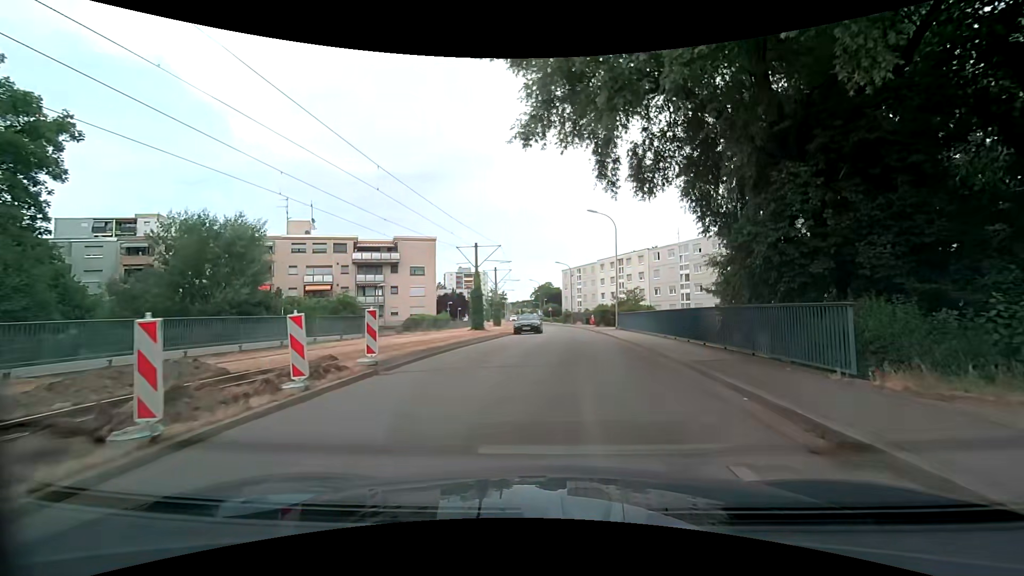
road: residential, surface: asphalt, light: Day
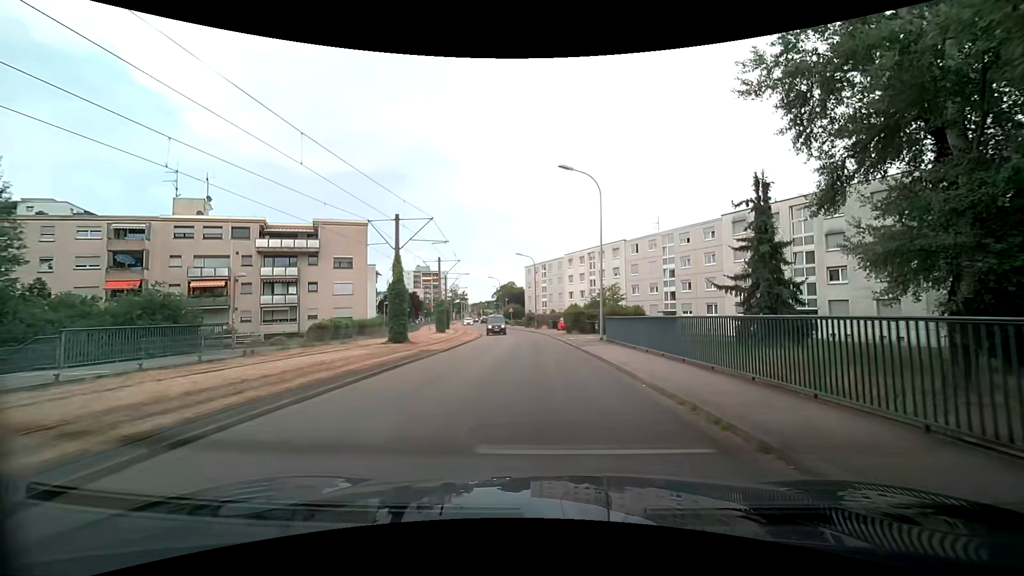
(+0.6, +12.8) m; +4°
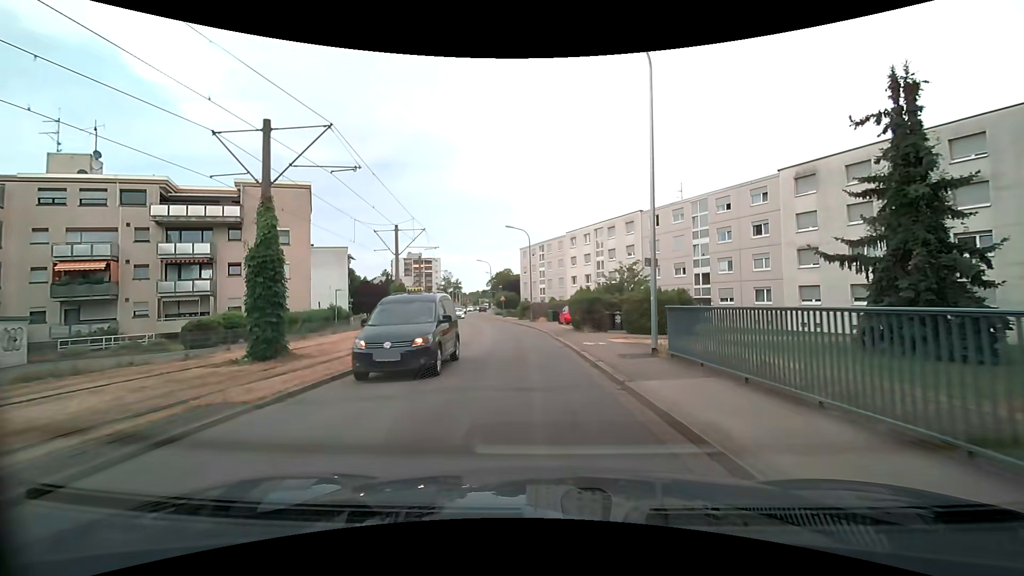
(+0.1, +12.9) m; 0°
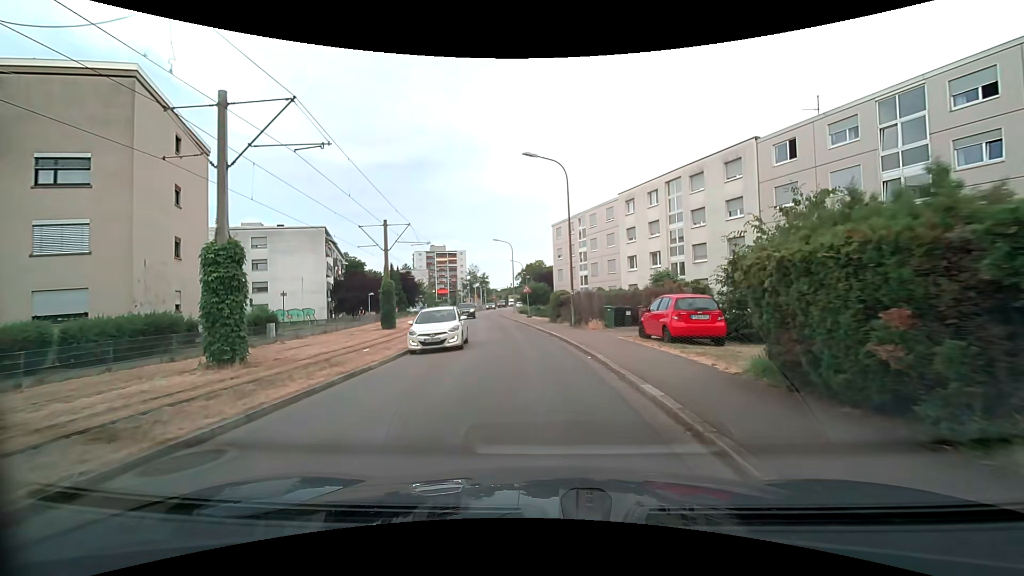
(-0.7, +21.7) m; -3°
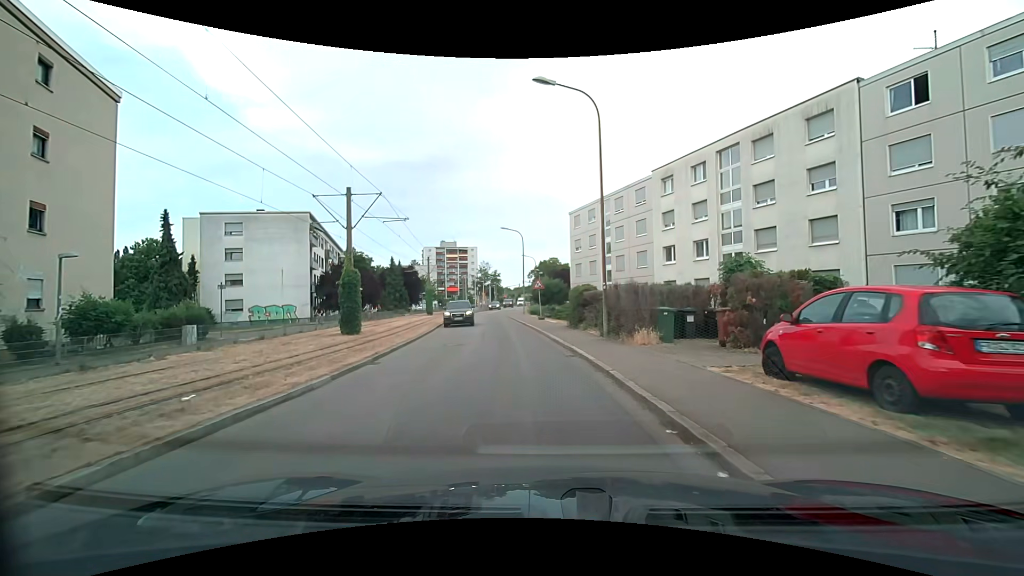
(-0.1, +8.6) m; -1°
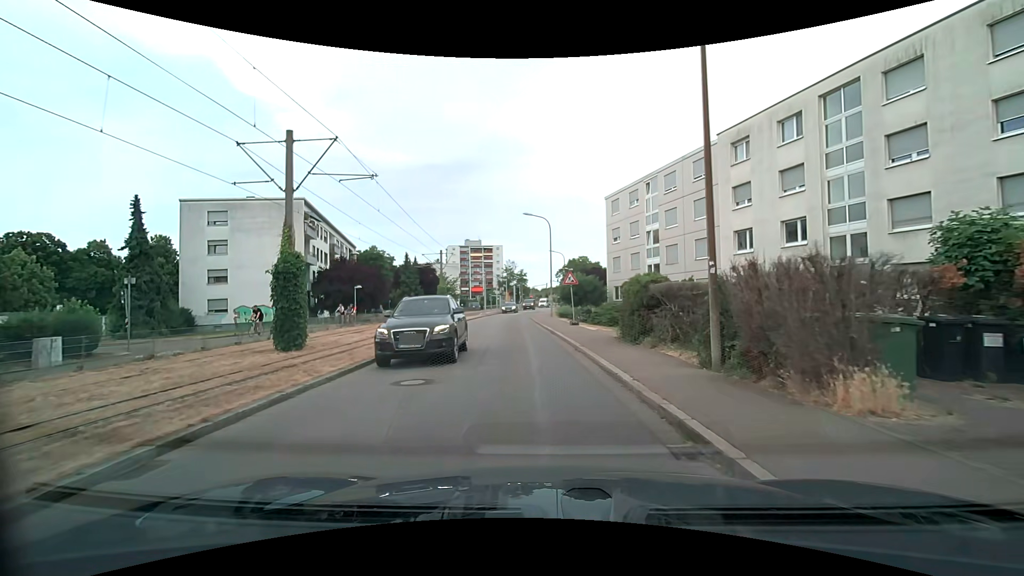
(-0.2, +8.5) m; -3°
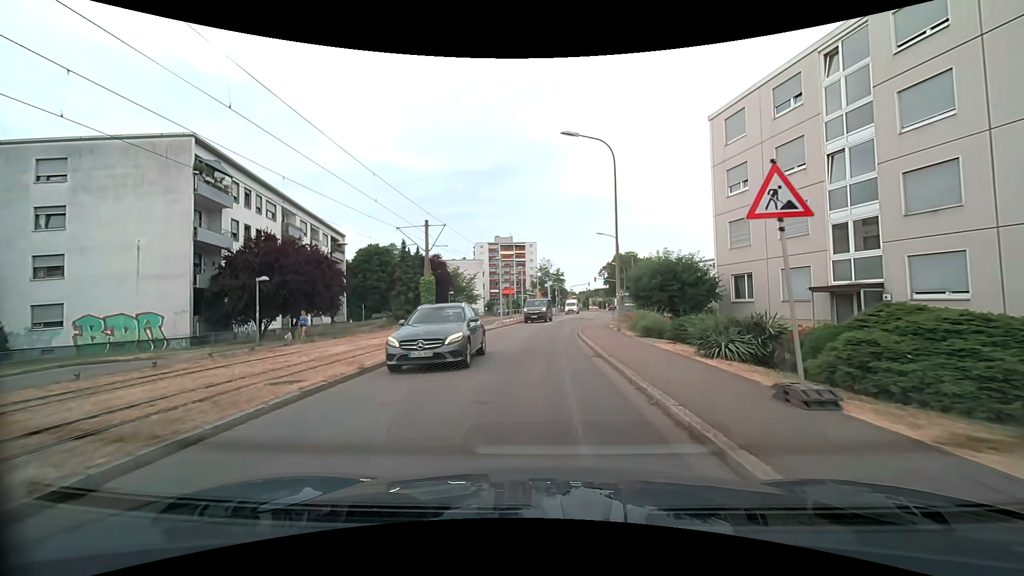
(-1.0, +21.2) m; -4°
(0, +10) (0, +20) (0, +30) (+1, +40) (+3, +50) (+5, +60) (+7, +69) (+8, +79) (+10, +89) (+11, +99) m
